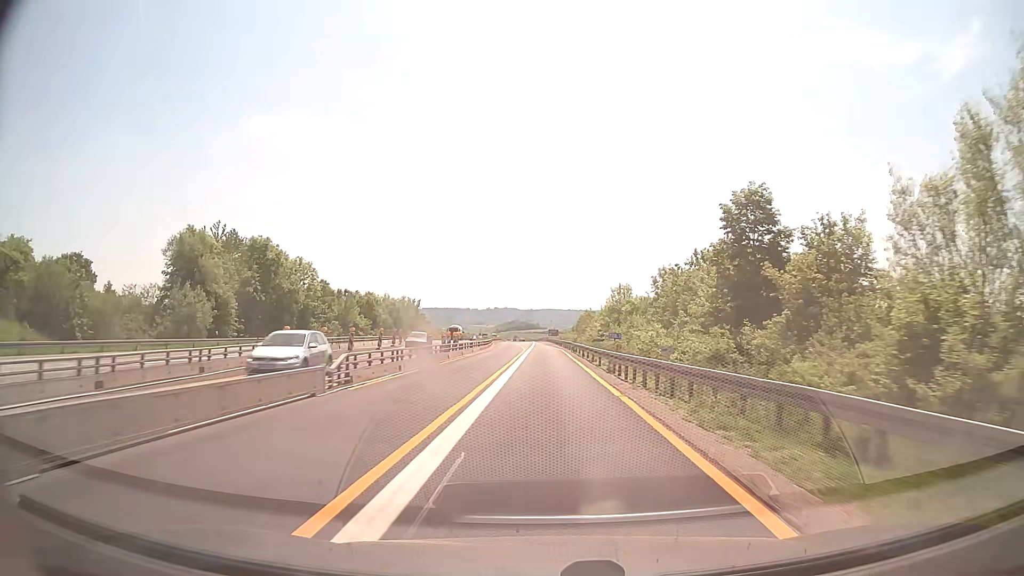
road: motorway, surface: concrete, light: Day
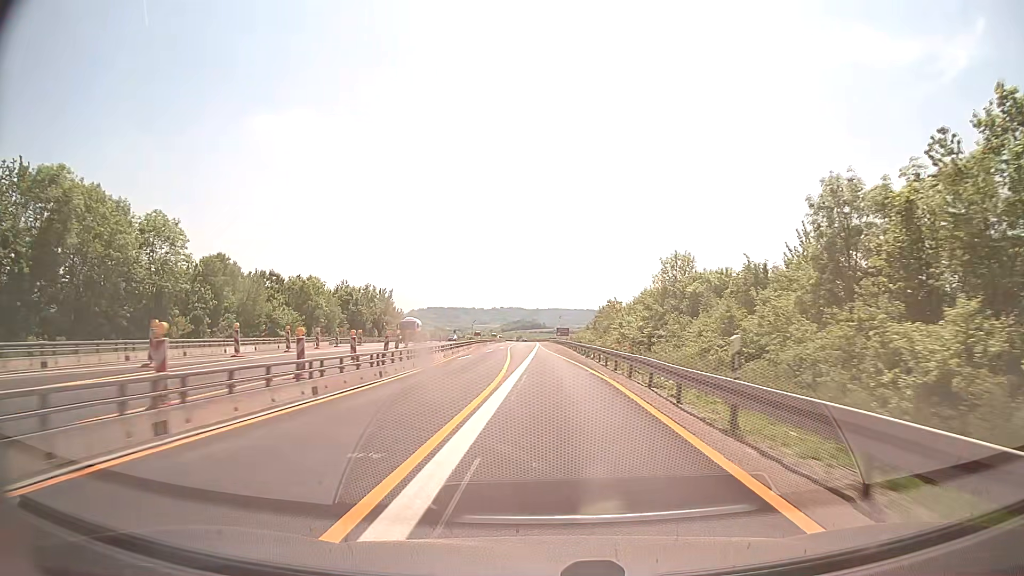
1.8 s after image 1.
(-0.4, +39.3) m; -1°
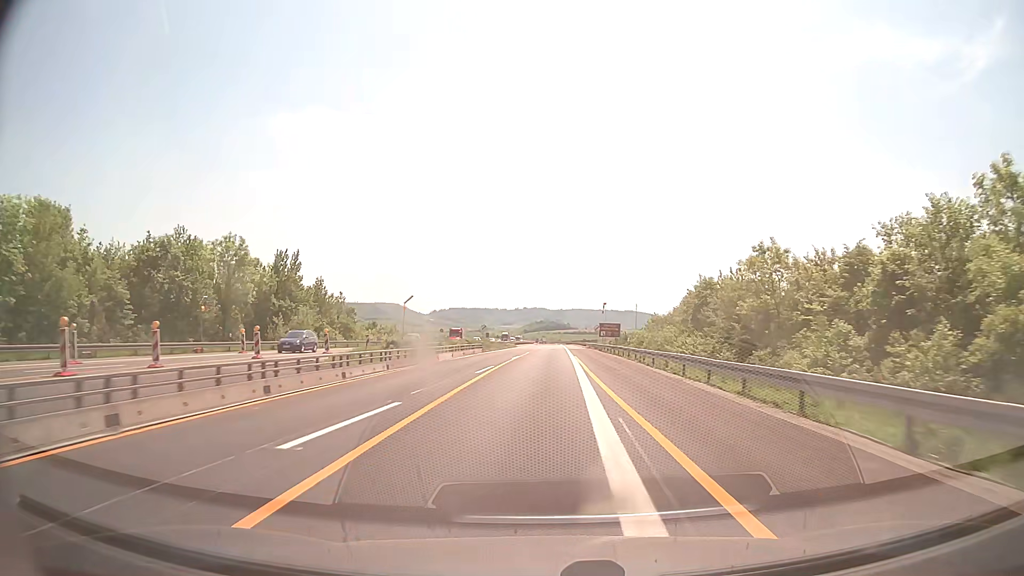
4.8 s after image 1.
(-1.4, +65.8) m; -2°
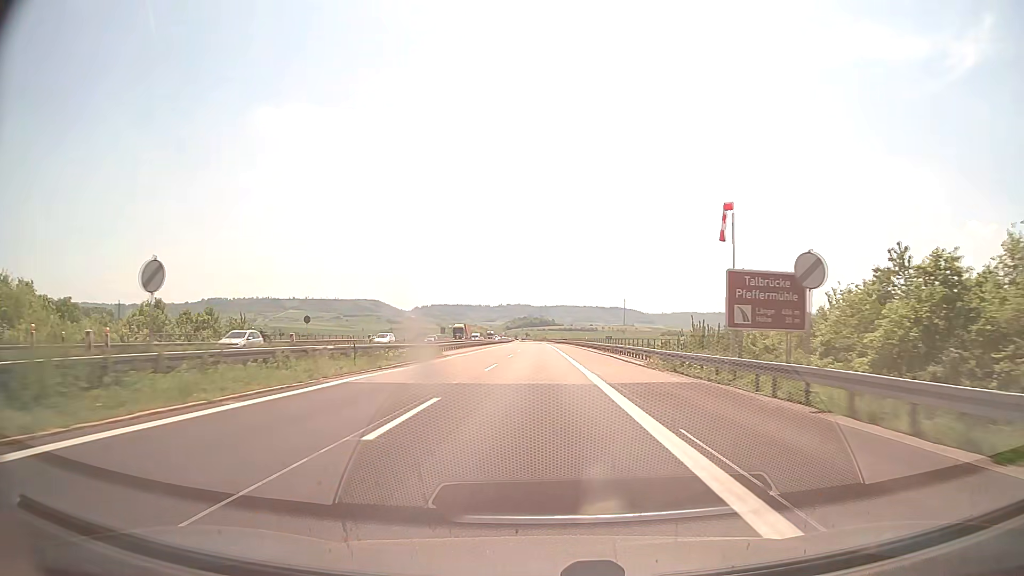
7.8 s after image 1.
(+1.1, +71.3) m; +2°
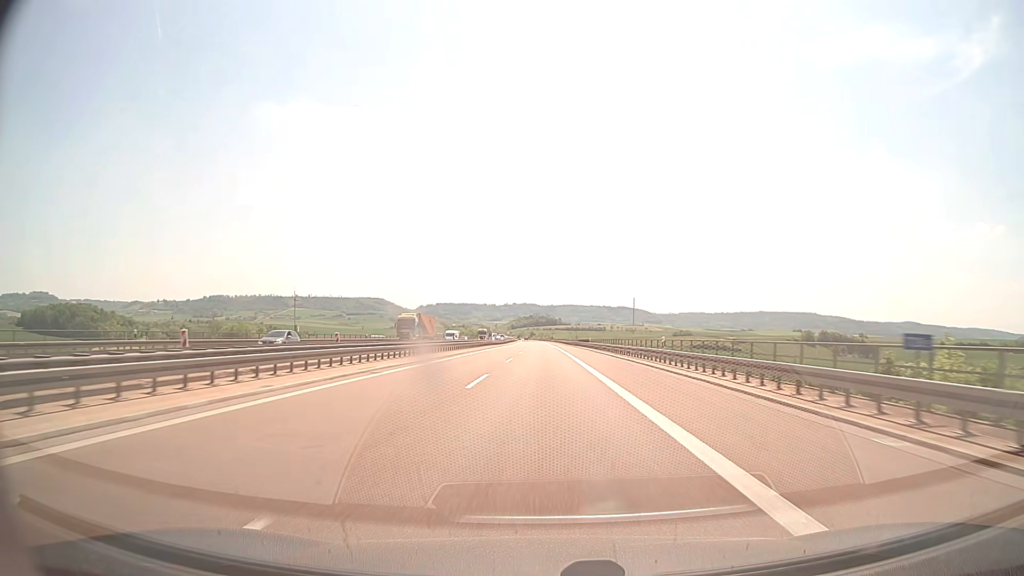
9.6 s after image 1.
(-0.3, +46.4) m; -1°
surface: asphalt
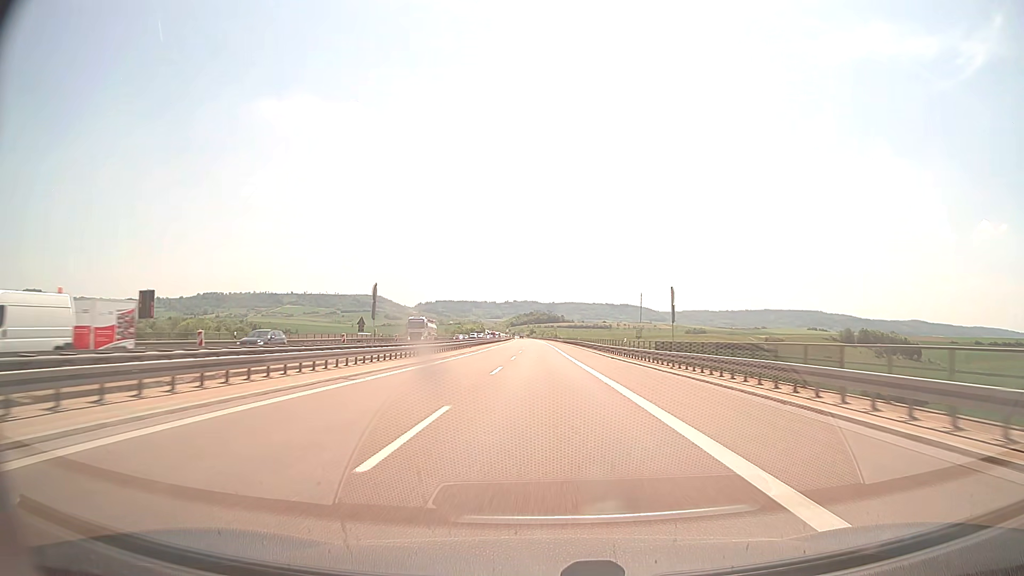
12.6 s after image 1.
(-0.1, +82.4) m; 0°
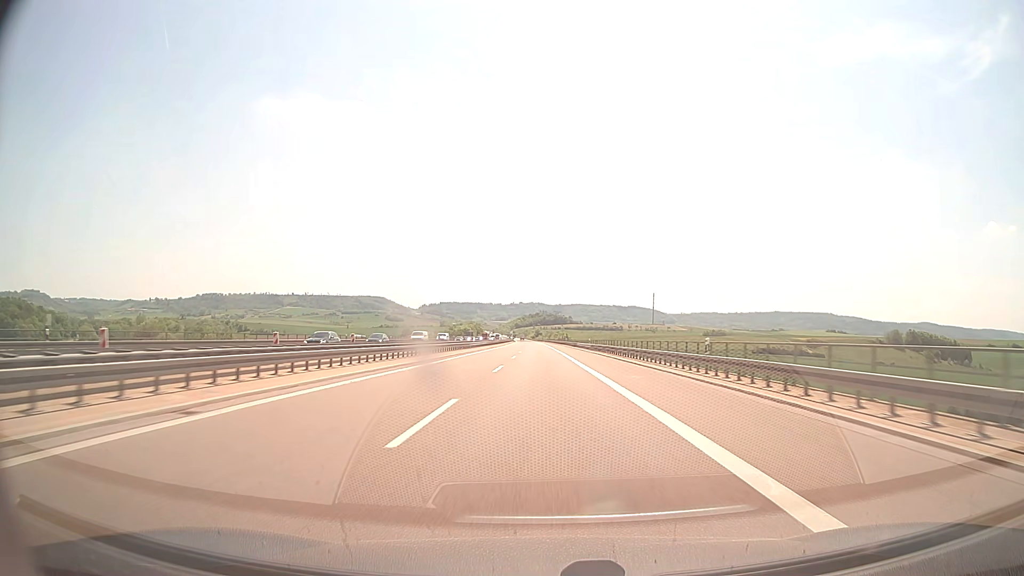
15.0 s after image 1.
(-0.4, +70.2) m; 0°
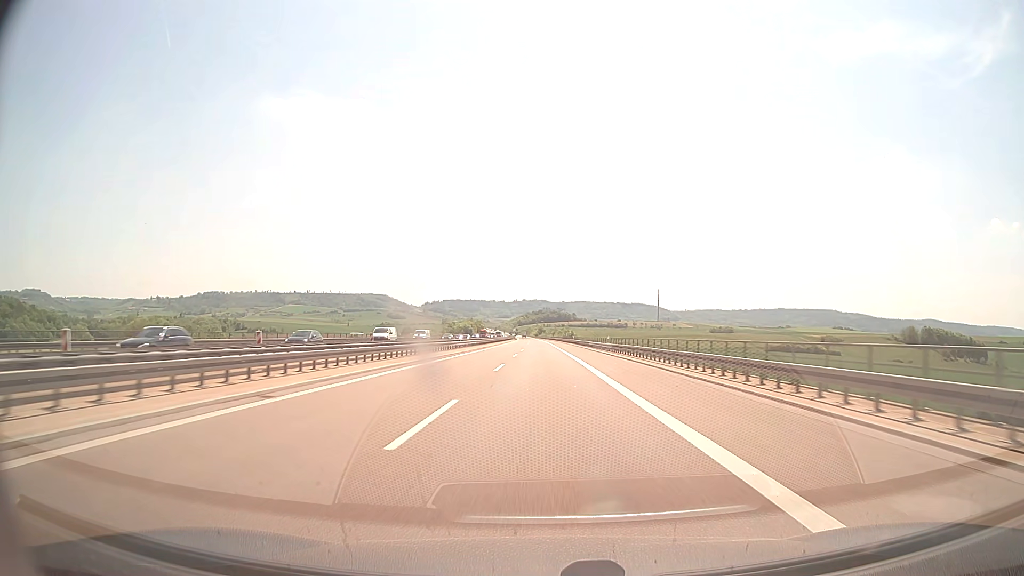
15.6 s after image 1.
(0.0, +18.1) m; 0°
(0, +10) (0, +20) (0, +30) (0, +40) (0, +50) (0, +60) (-1, +70) (-1, +80) (-1, +90) (-1, +100) m
